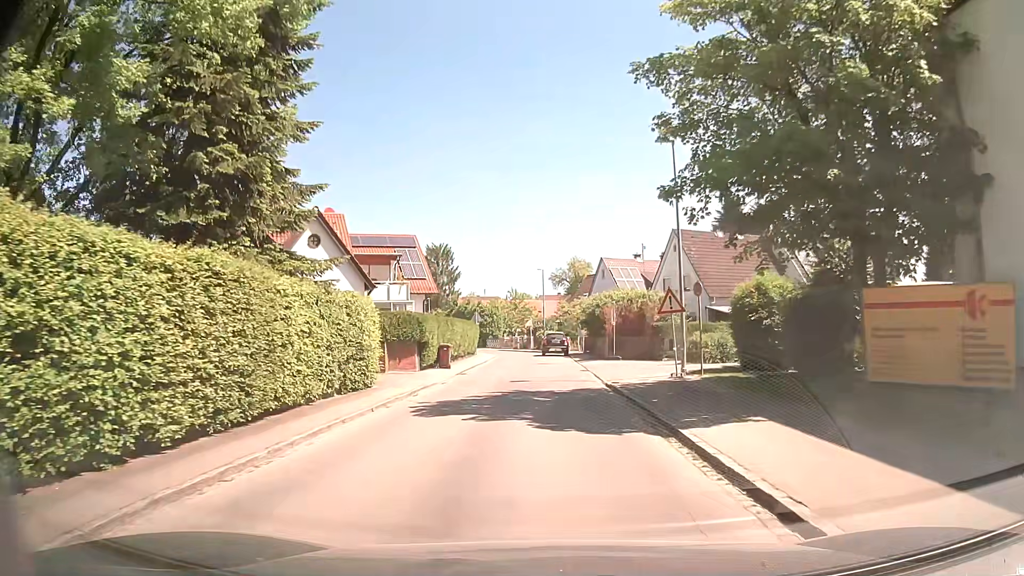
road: residential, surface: asphalt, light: Day
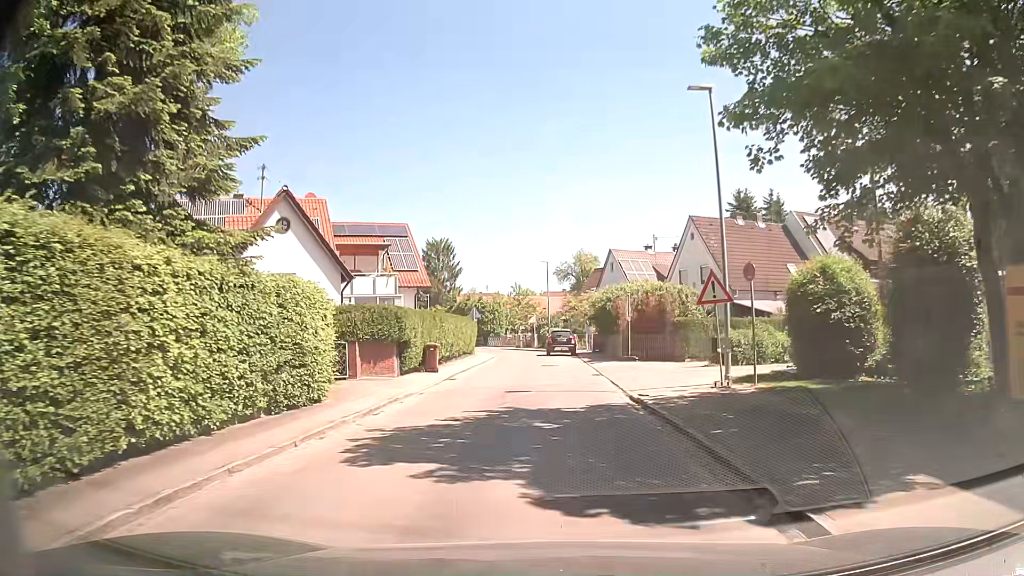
(0.0, +4.6) m; -1°
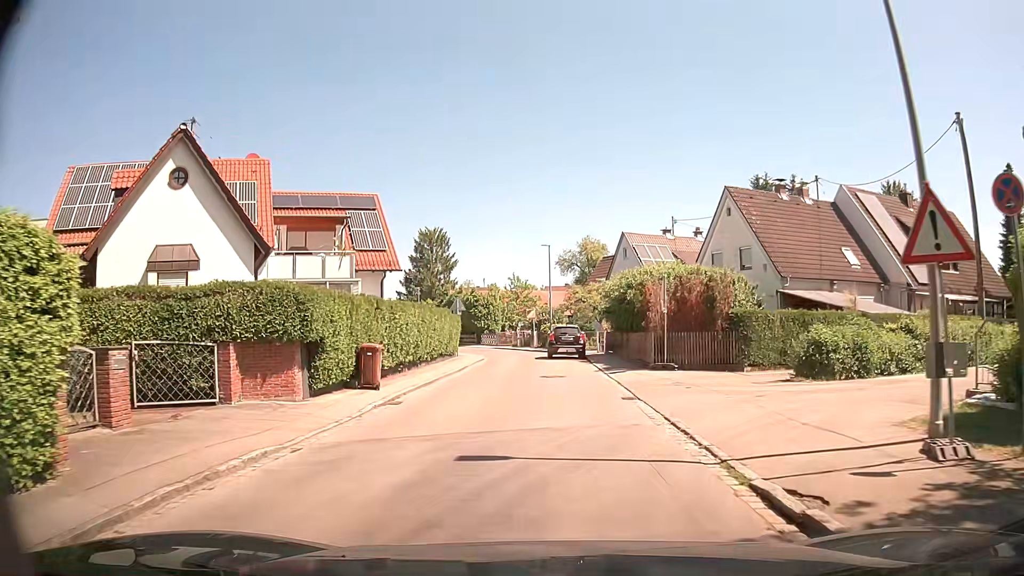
(+0.1, +9.0) m; +1°
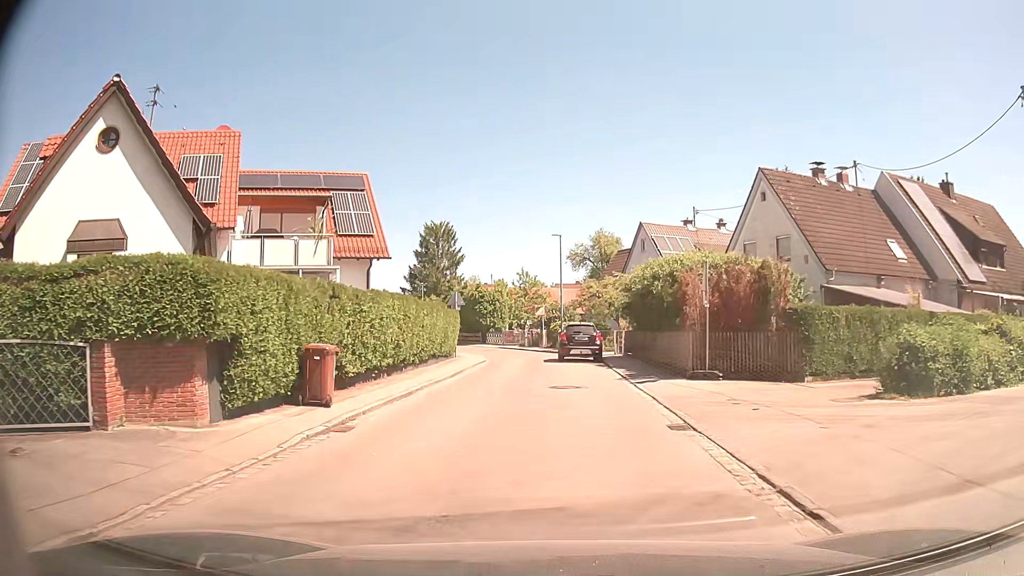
(-0.1, +4.4) m; -1°
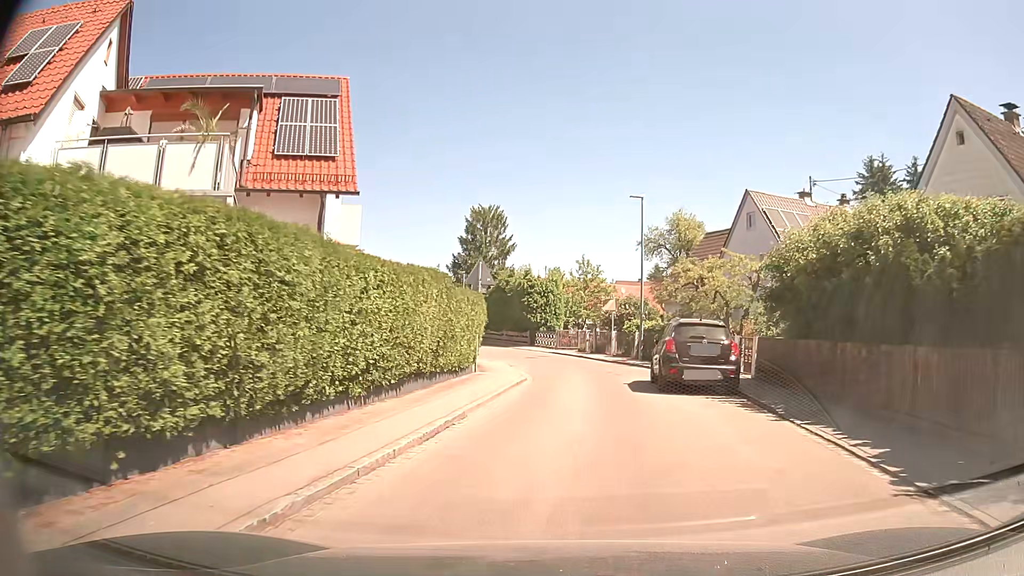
(-0.7, +12.9) m; -4°
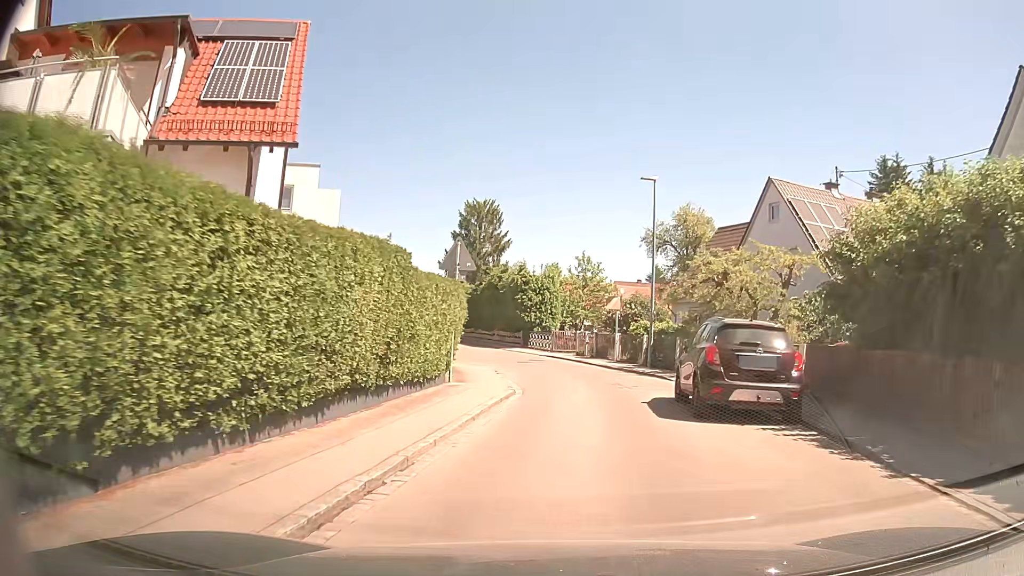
(0.0, +4.1) m; 0°
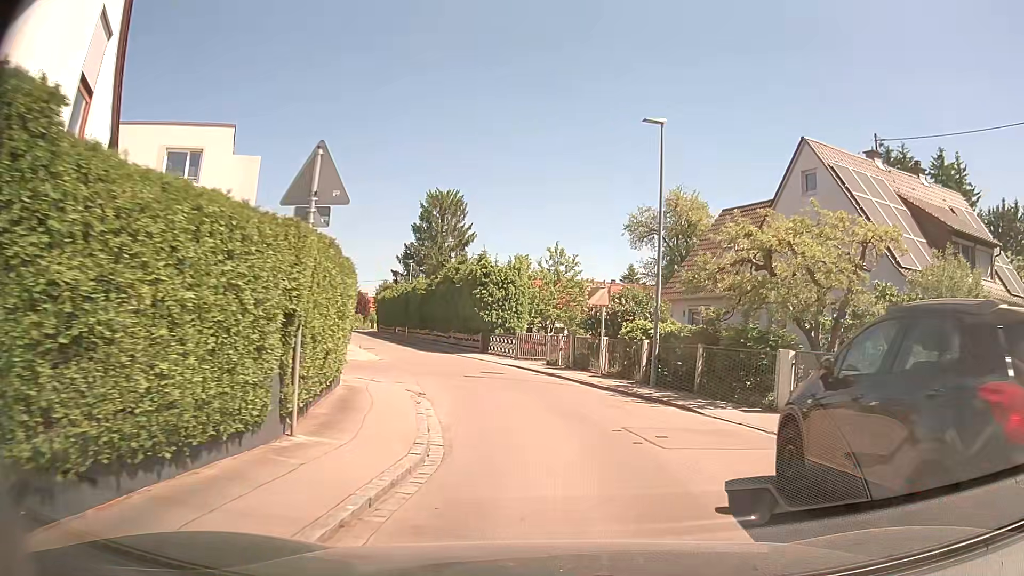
(+0.2, +7.8) m; +4°
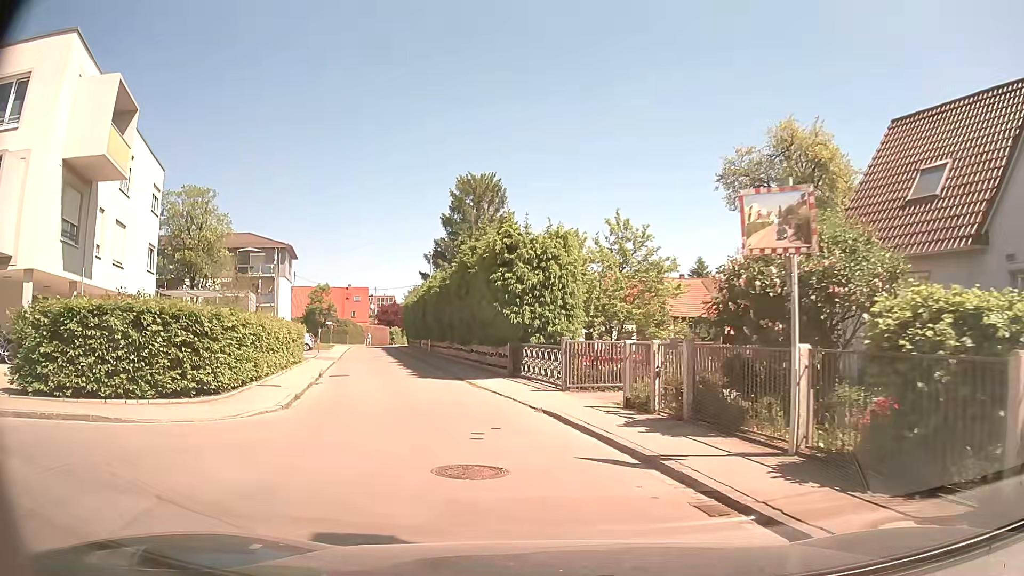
(-0.1, +14.7) m; -5°
(-1, +10) (-3, +20) (-6, +29) (-8, +39) (-11, +49) (-13, +58) (-16, +68) (-18, +78) (-20, +88) (-20, +98) m
